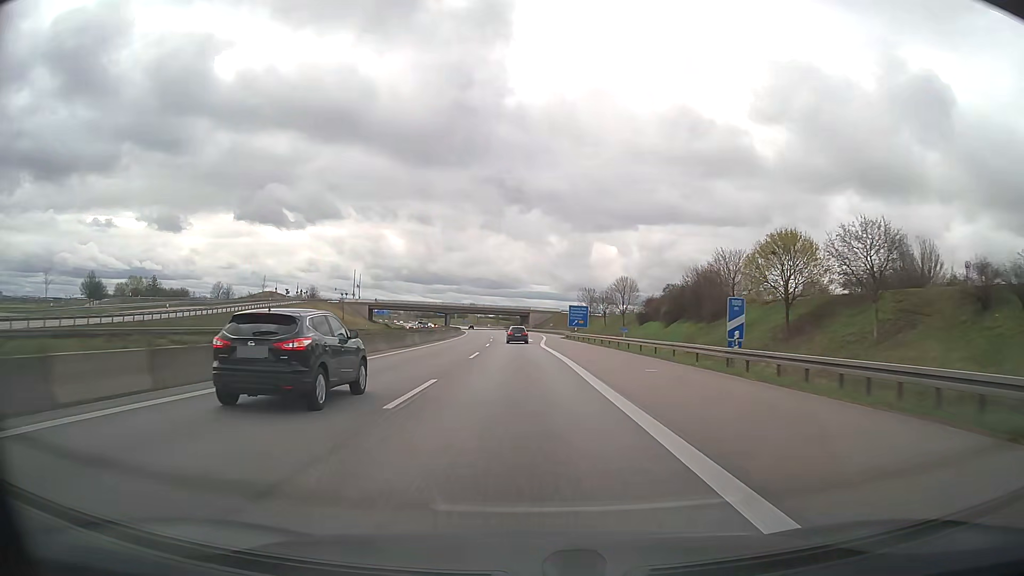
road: motorway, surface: asphalt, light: Day
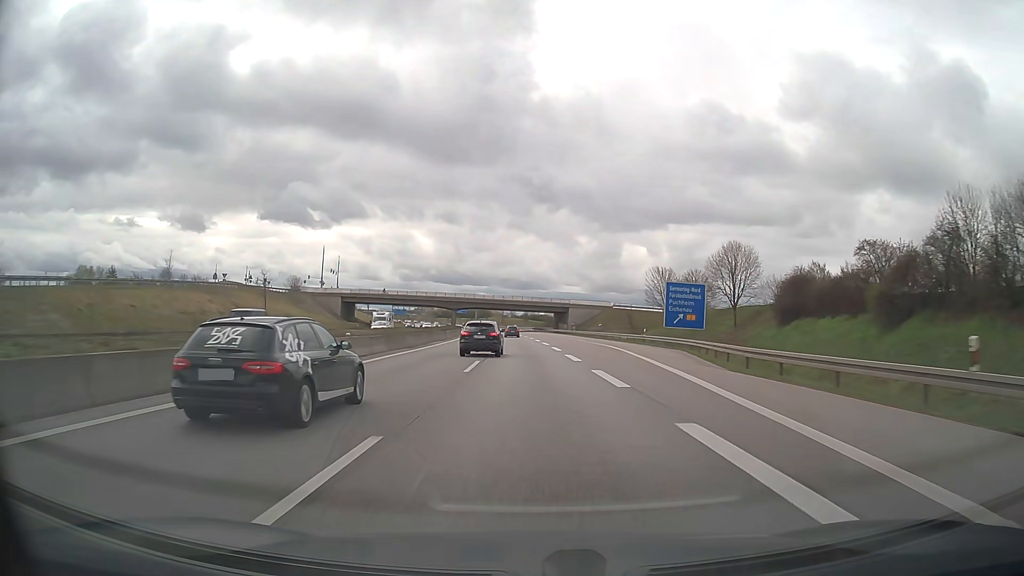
(-1.5, +63.3) m; -3°
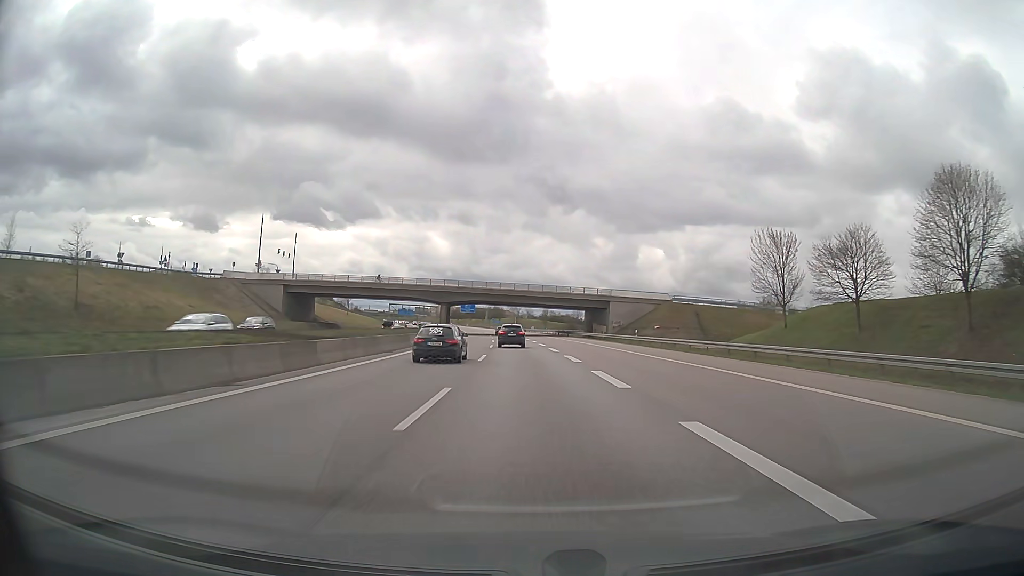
(-0.7, +47.5) m; -2°
(0, +10) (0, +20) (0, +30) (0, +40) (-1, +50) (-1, +60) (-2, +70) (-2, +80) (-3, +90) (-3, +100) m
